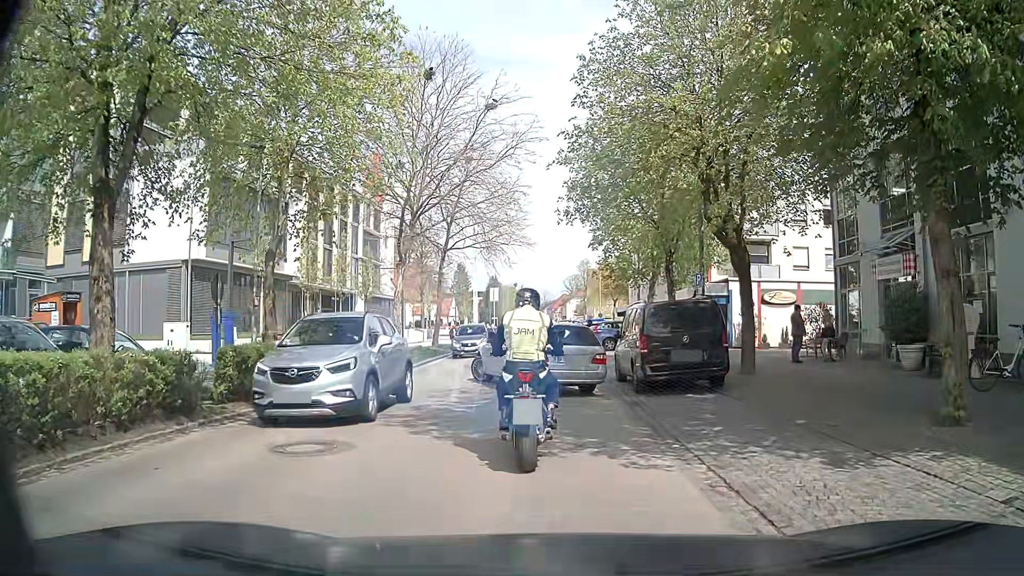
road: secondary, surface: asphalt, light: Day
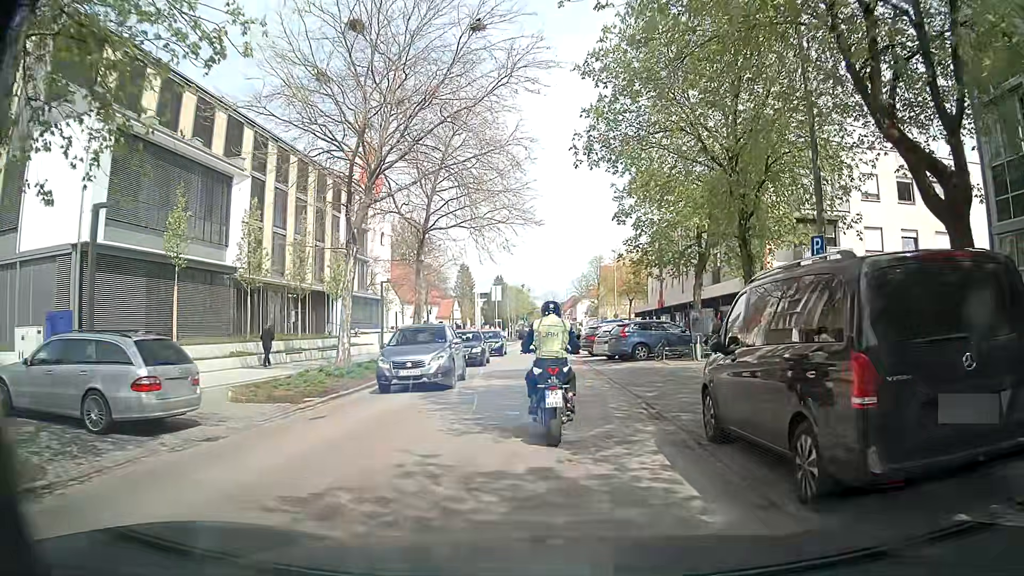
(-0.2, +9.4) m; +1°
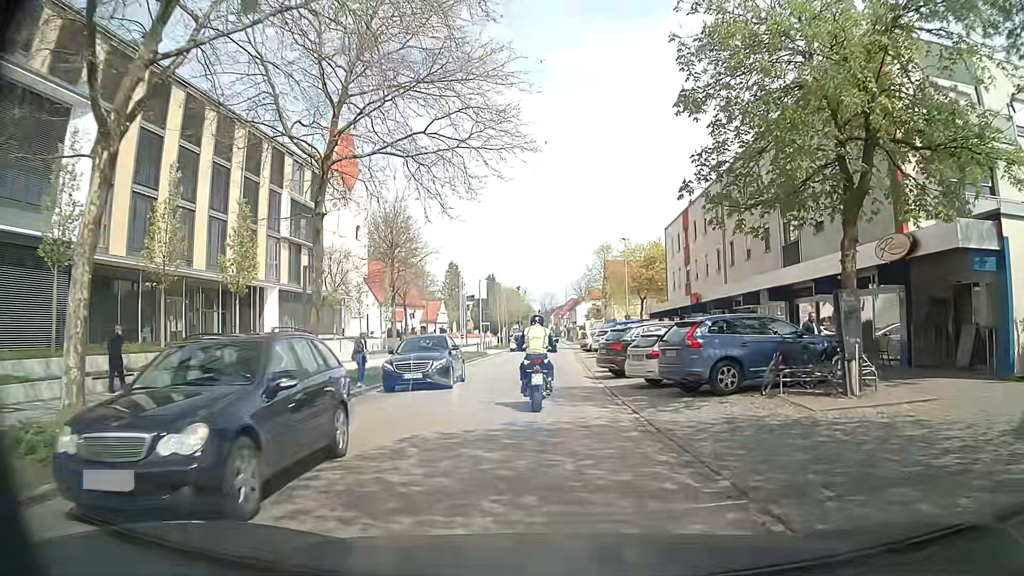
(-0.5, +13.9) m; -1°
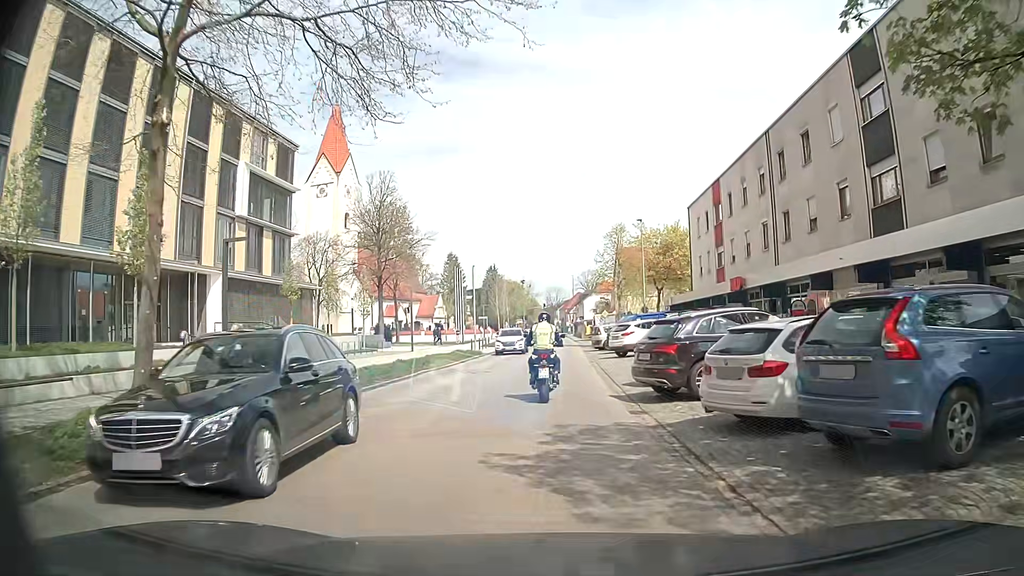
(-0.2, +8.4) m; -1°
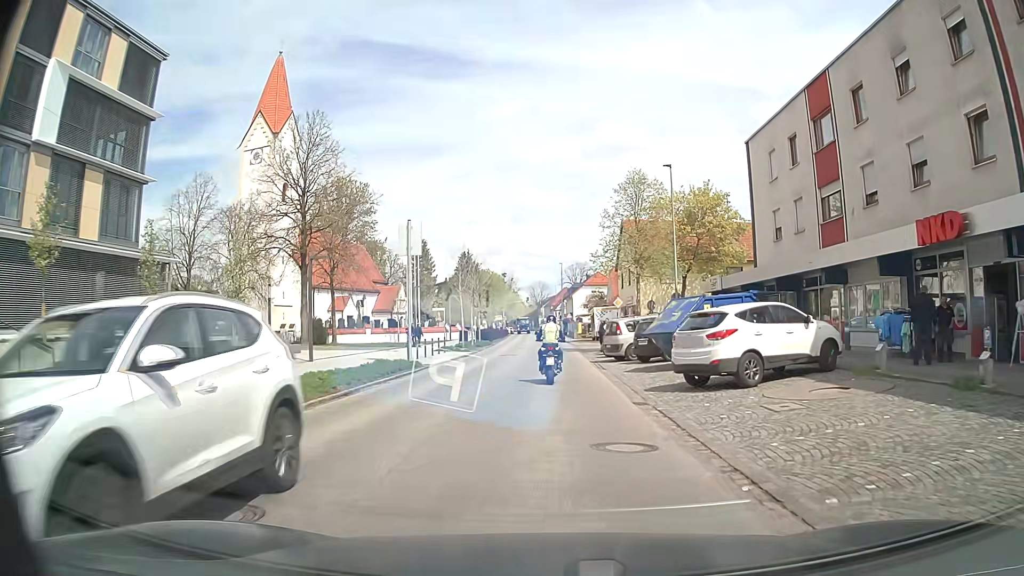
(-0.4, +19.0) m; 0°
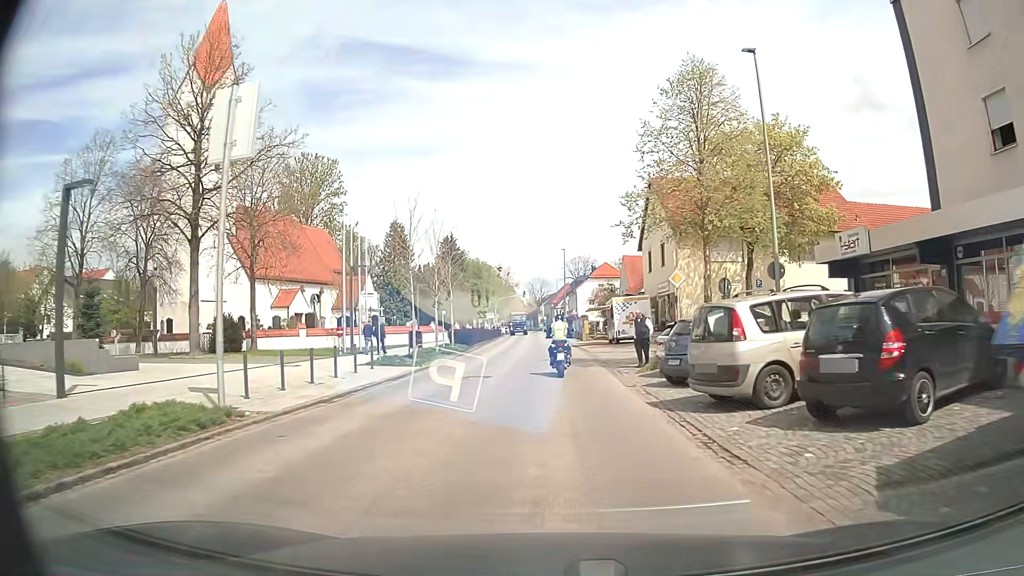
(0.0, +17.1) m; 0°
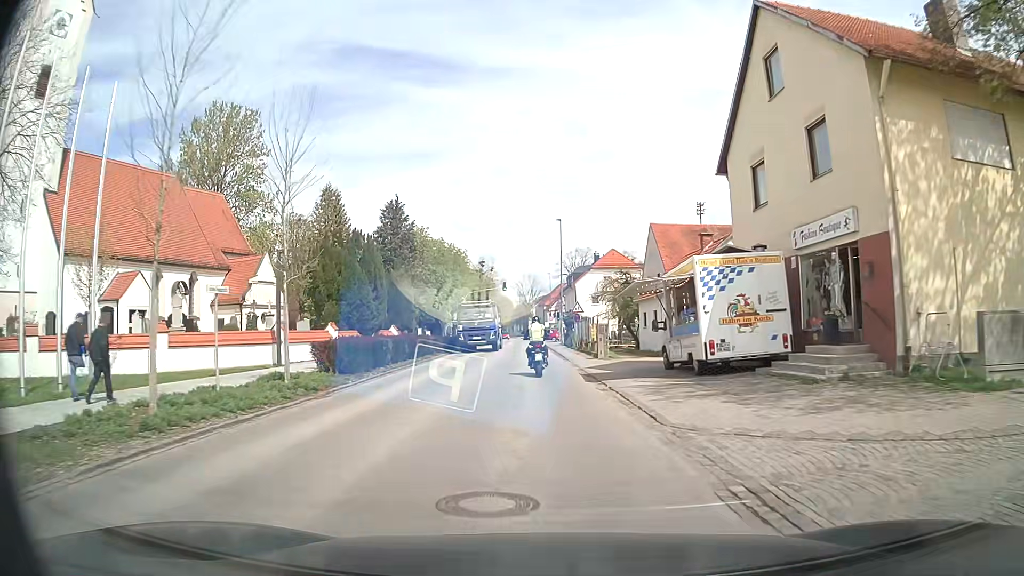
(+0.3, +26.0) m; 0°
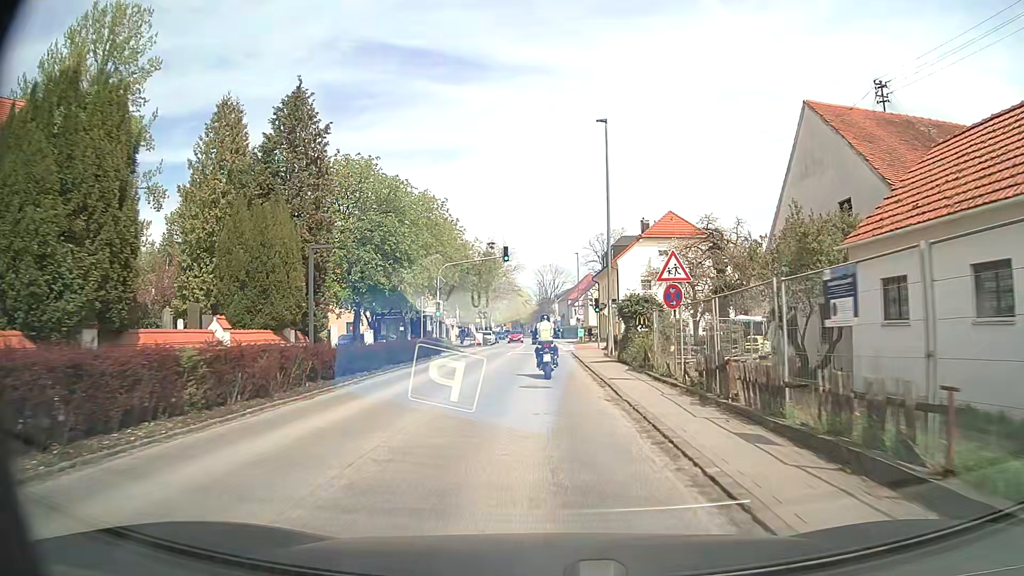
(-0.4, +27.5) m; -2°
(0, +10) (0, +20) (0, +30) (0, +40) (0, +50) (0, +60) (0, +70) (0, +80) (-1, +90) (-1, +100) m
